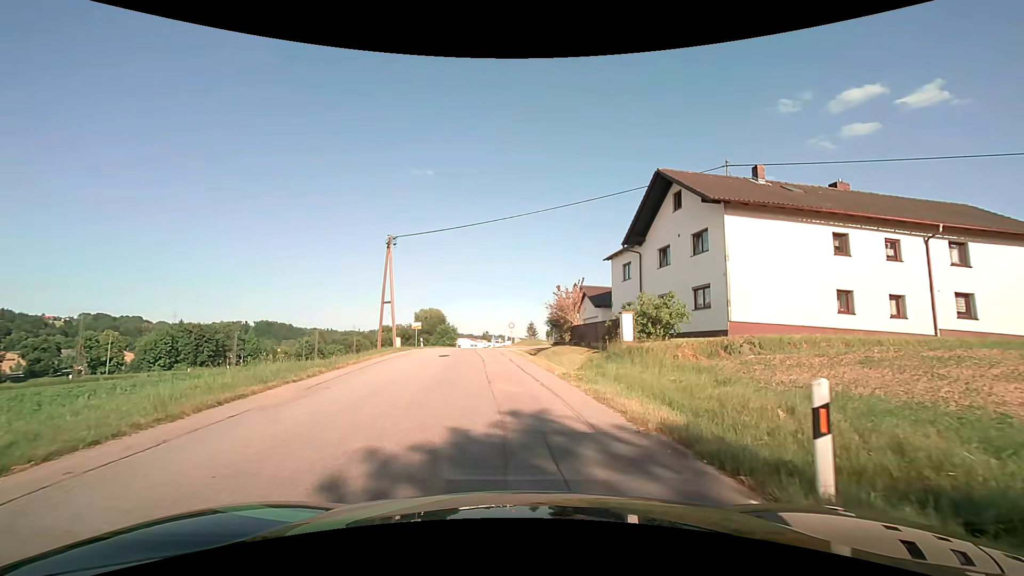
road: unclassified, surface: asphalt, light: Day
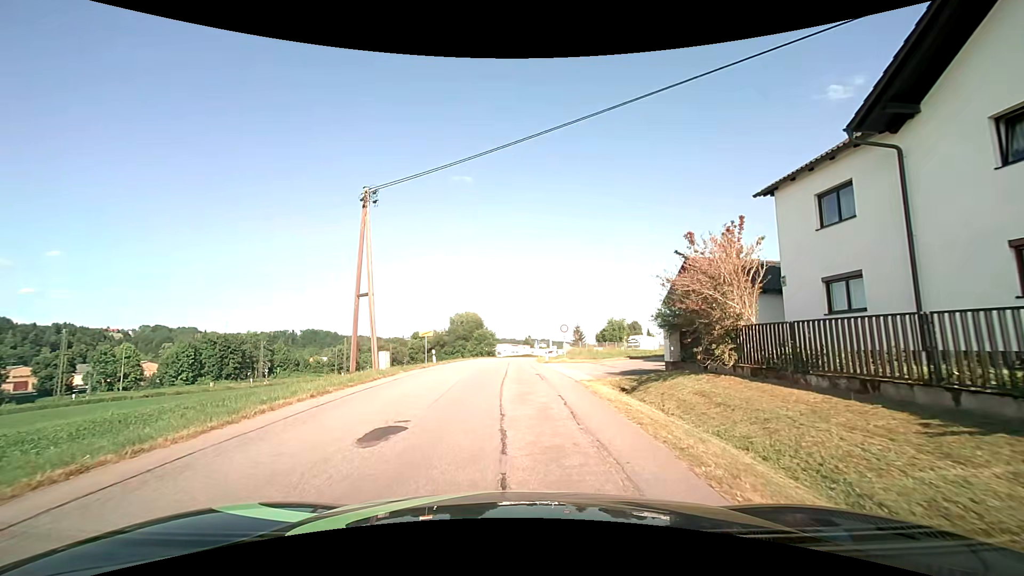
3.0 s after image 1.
(-0.9, +16.8) m; -5°
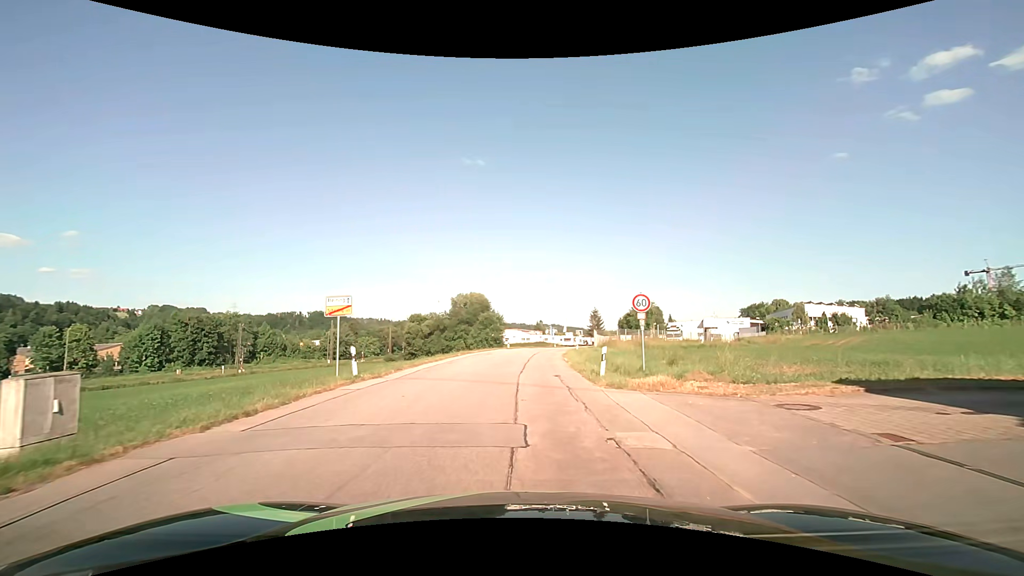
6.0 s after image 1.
(-0.4, +19.7) m; -2°
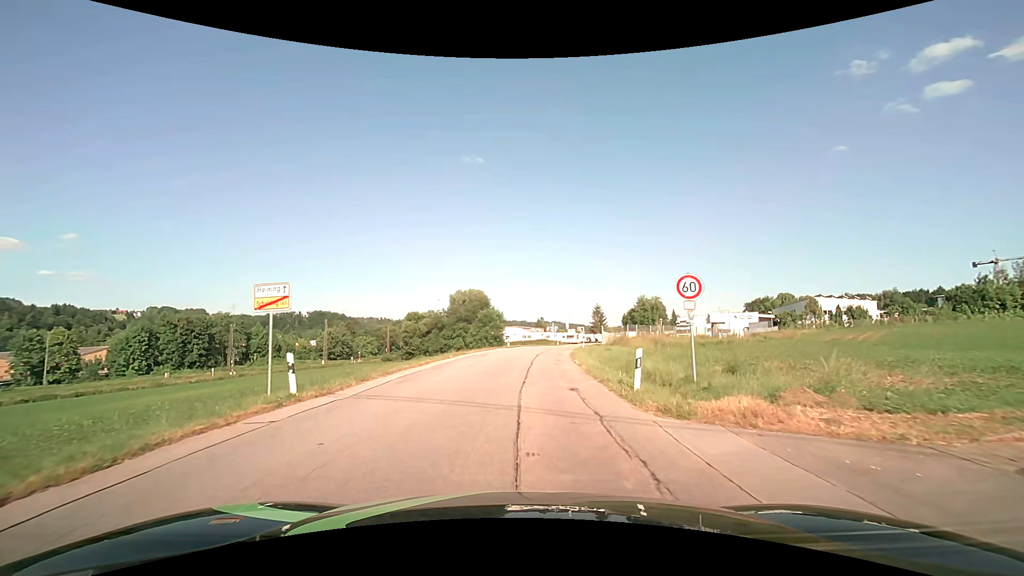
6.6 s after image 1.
(0.0, +4.6) m; +1°
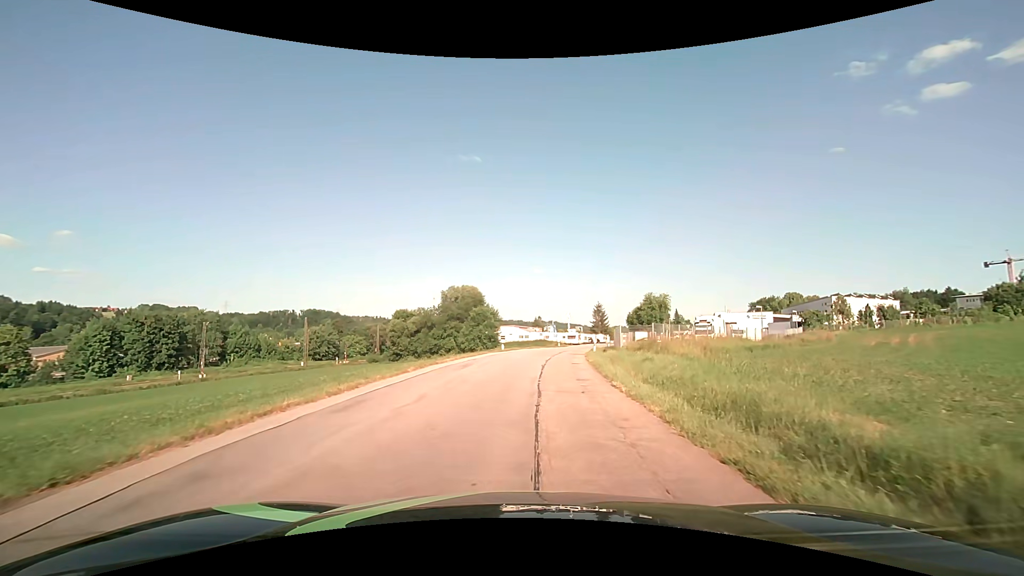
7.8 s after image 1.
(-0.1, +9.9) m; 0°
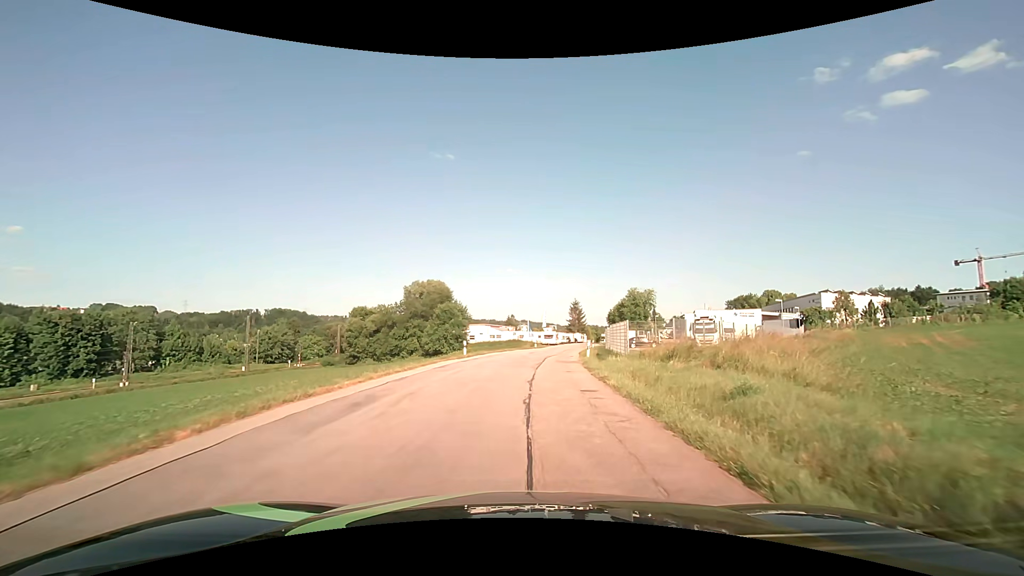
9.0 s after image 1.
(+0.3, +11.2) m; +4°
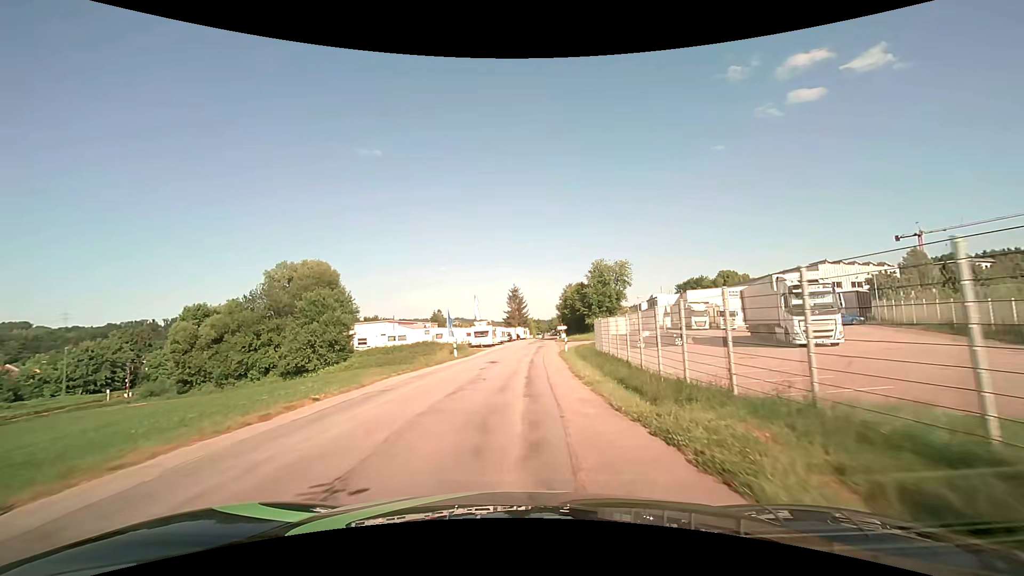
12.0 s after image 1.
(+1.8, +33.4) m; +7°
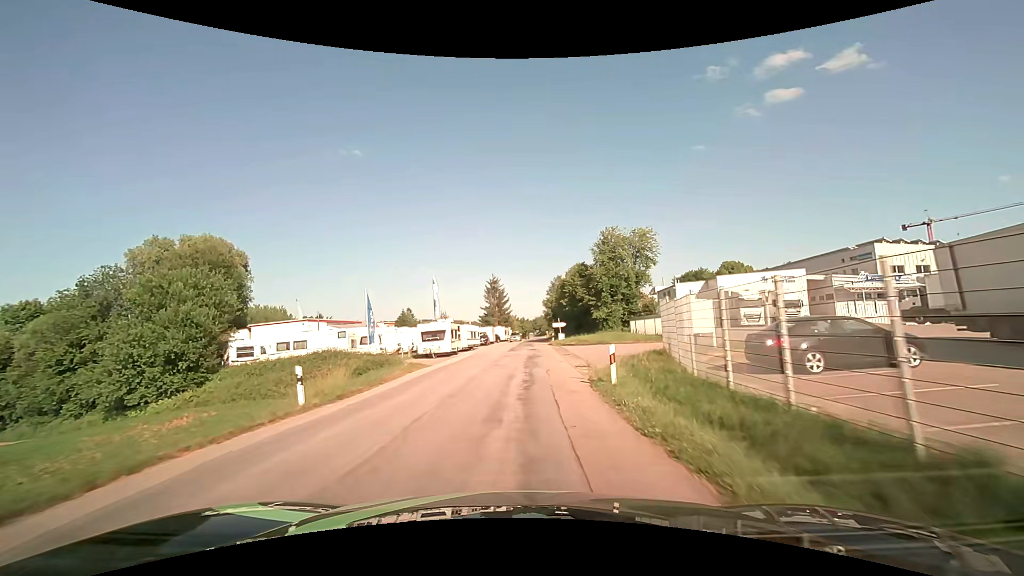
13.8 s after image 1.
(+0.6, +22.6) m; +2°
(0, +10) (0, +20) (+1, +30) (+1, +40) (+2, +50) (+2, +60) (+2, +70) (+3, +80) (+3, +90) (+4, +100) m
